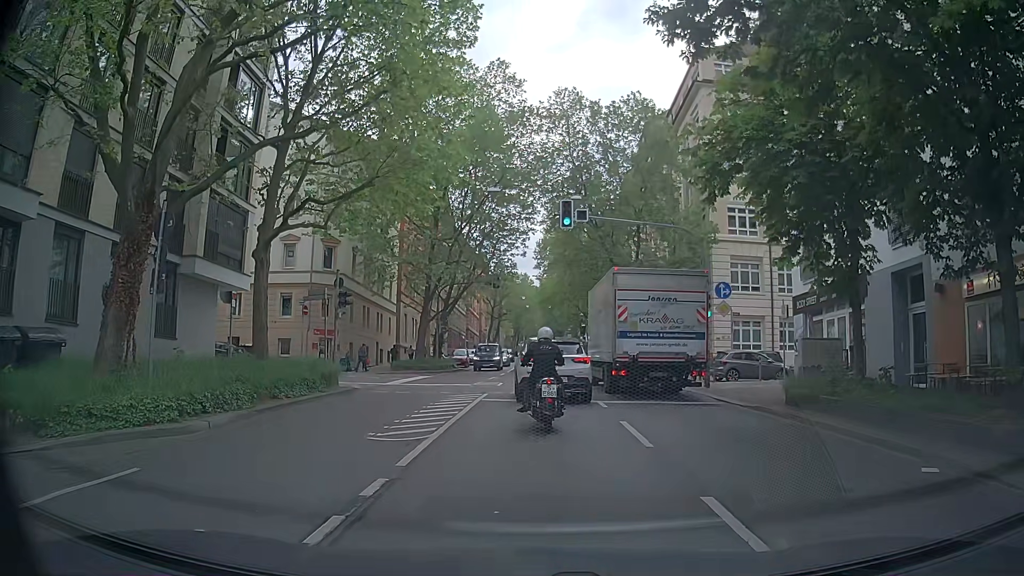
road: secondary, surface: asphalt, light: Day
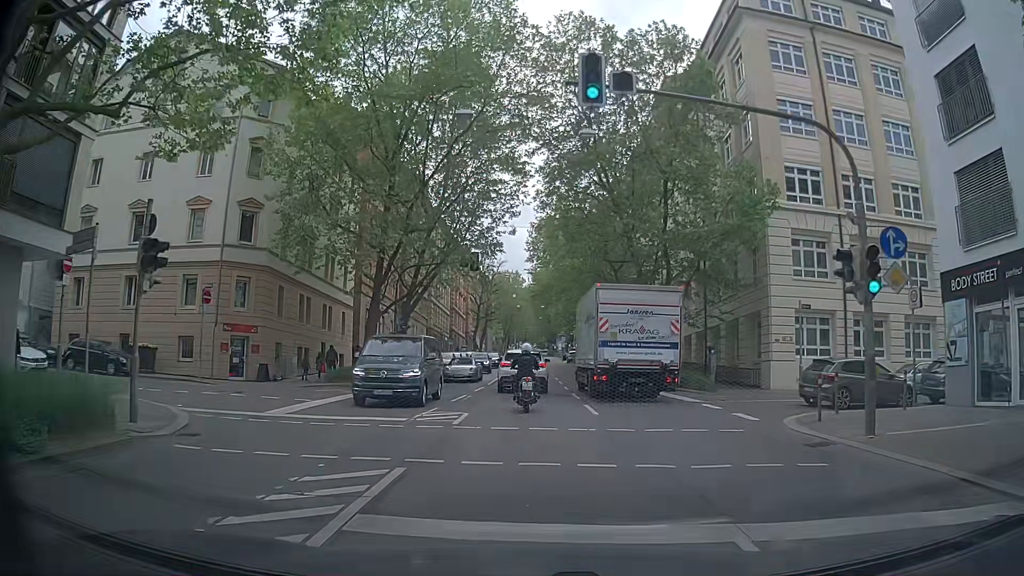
(0.0, +12.5) m; -2°
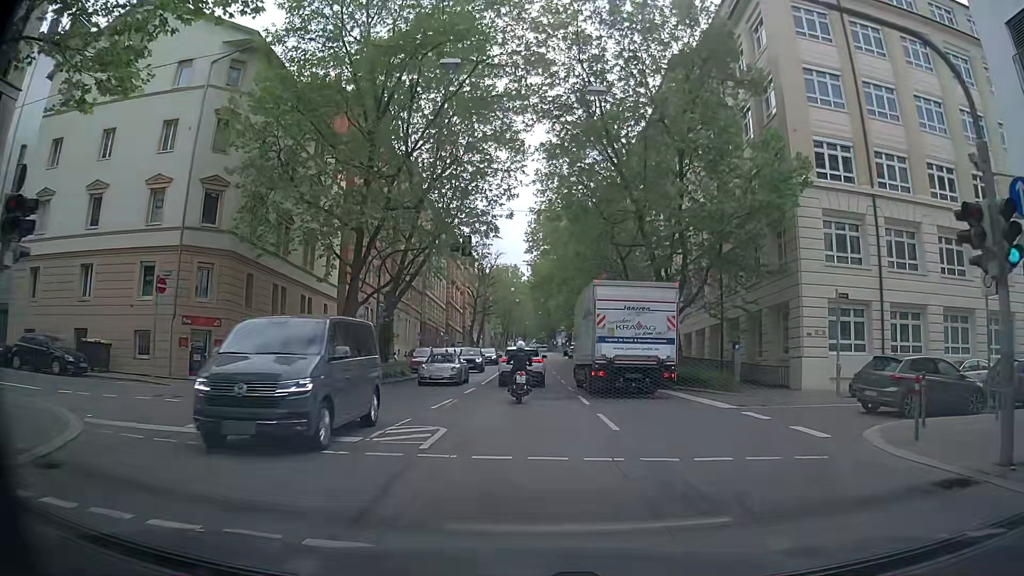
(+0.1, +4.0) m; +2°
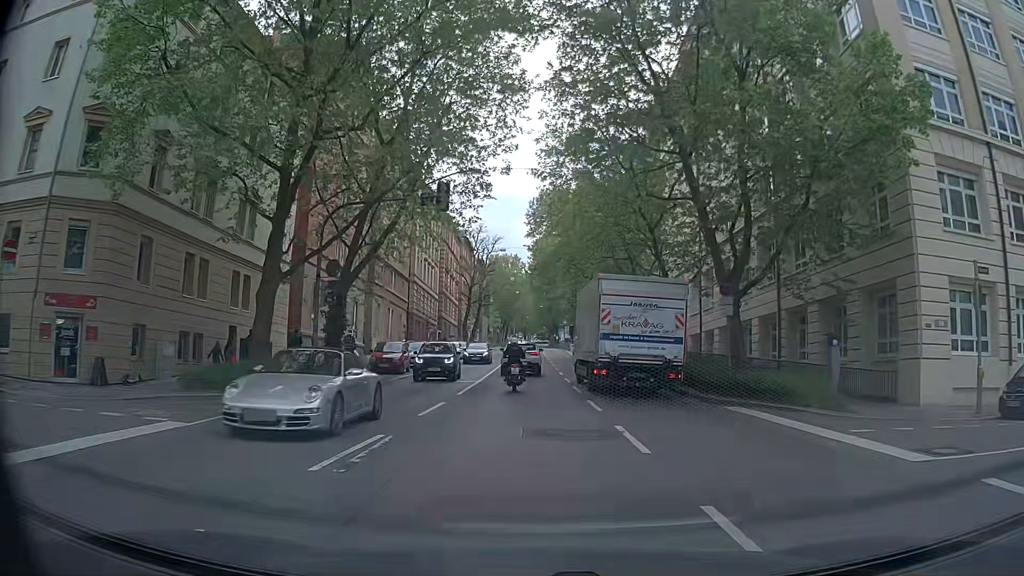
(+0.1, +9.3) m; 0°
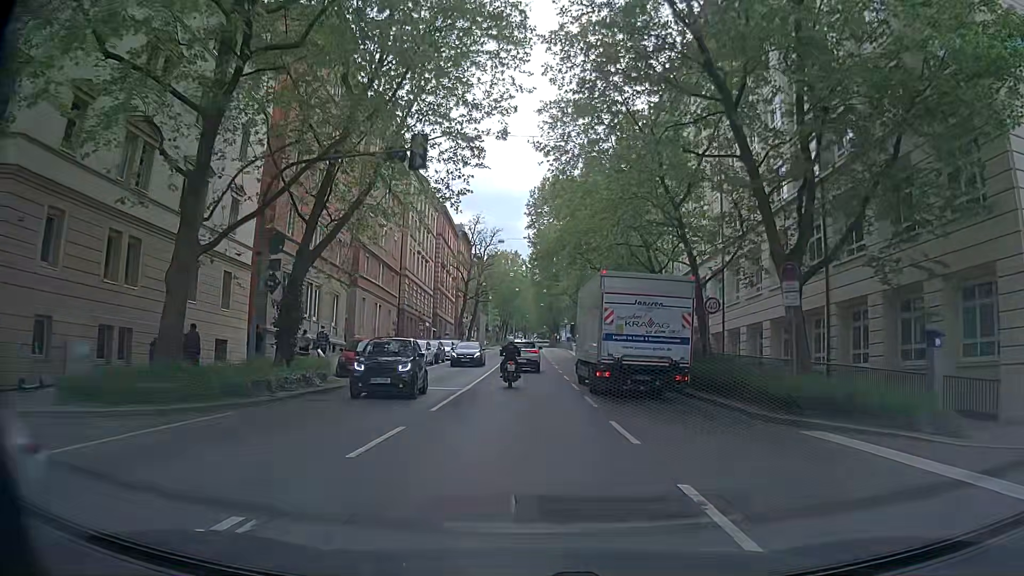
(0.0, +5.3) m; 0°
